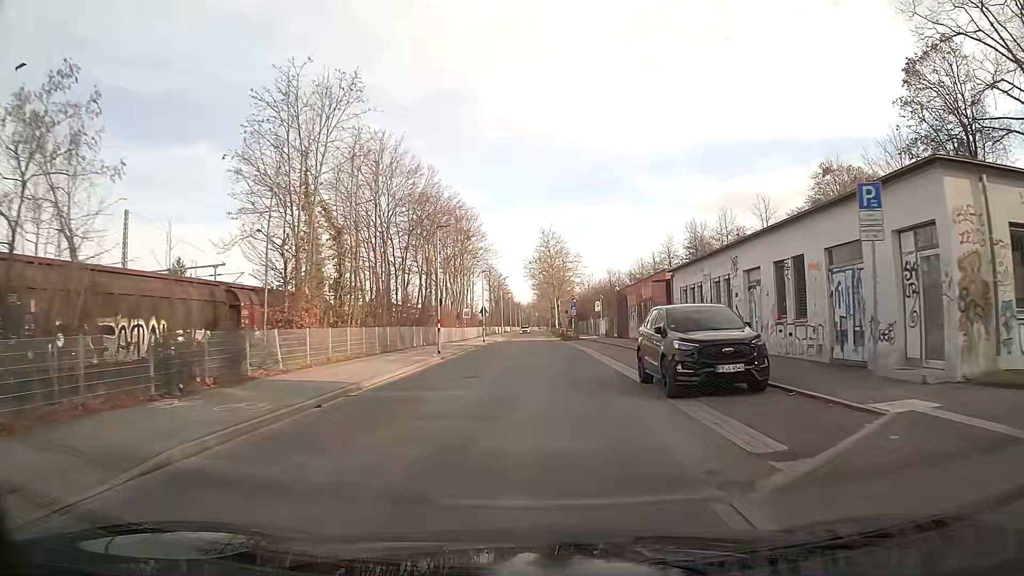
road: tertiary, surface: asphalt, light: Day
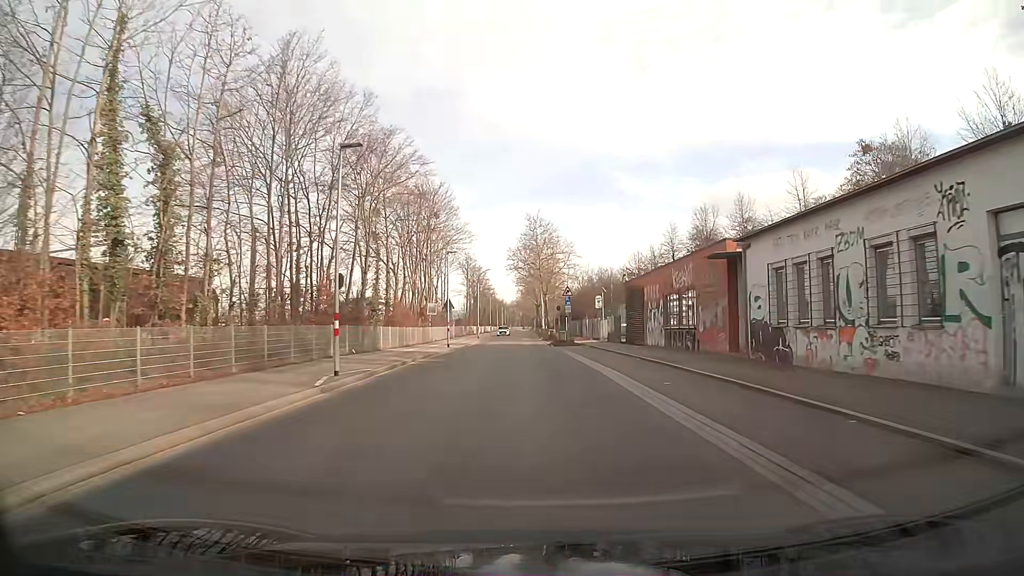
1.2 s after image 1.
(+0.3, +15.0) m; +2°
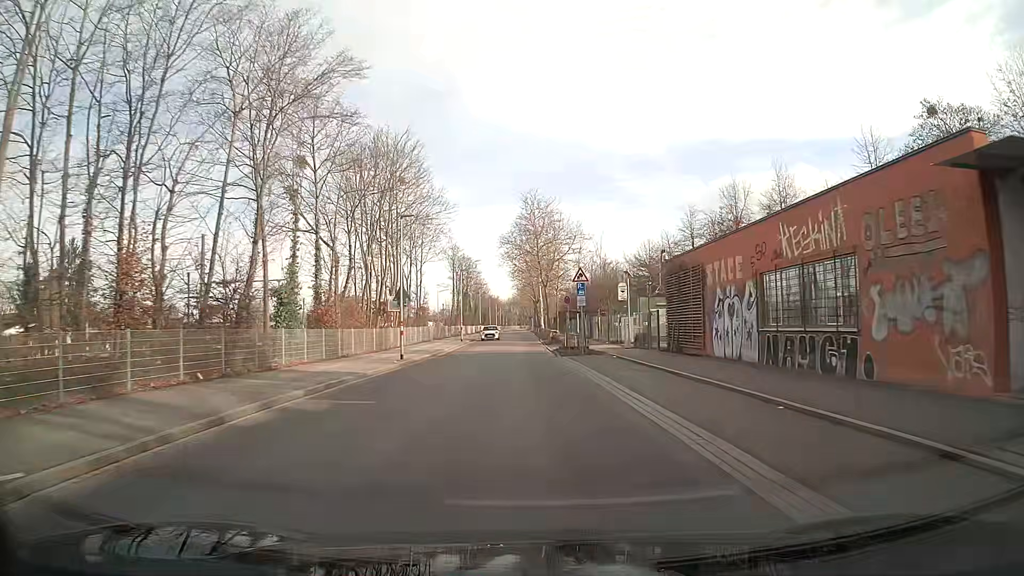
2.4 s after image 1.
(0.0, +15.0) m; 0°
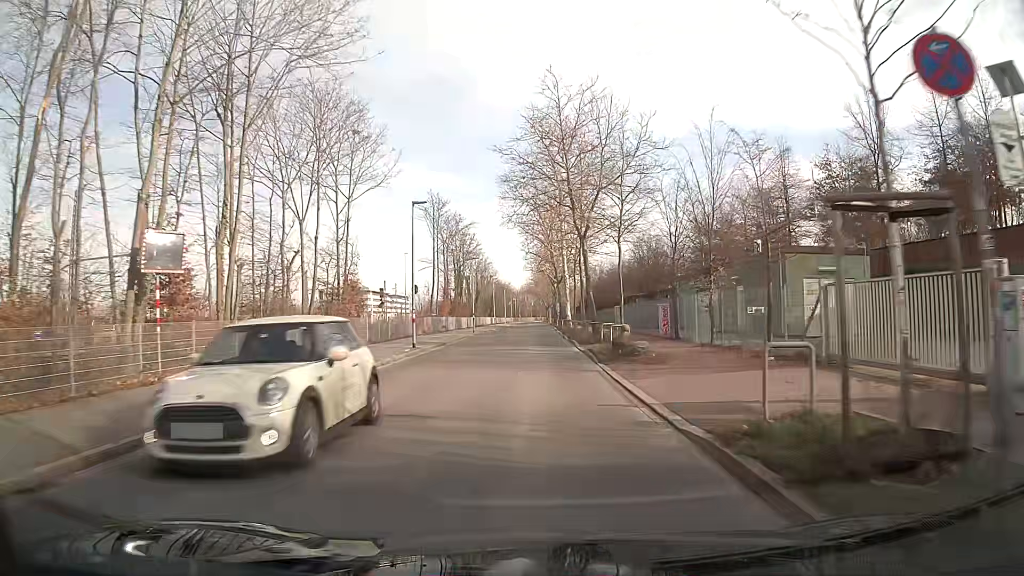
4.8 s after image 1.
(-0.2, +30.1) m; -1°
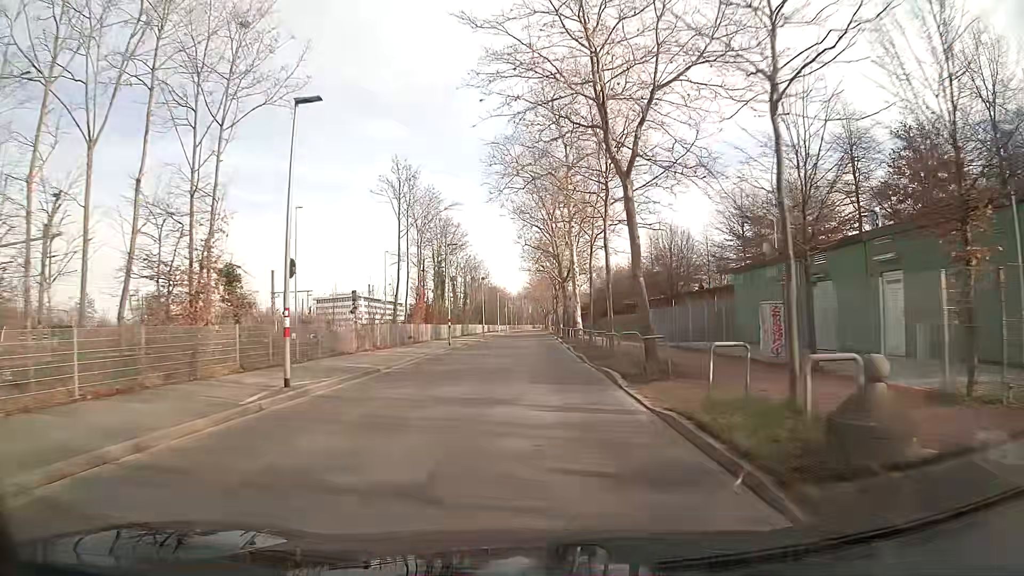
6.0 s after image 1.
(0.0, +15.0) m; 0°
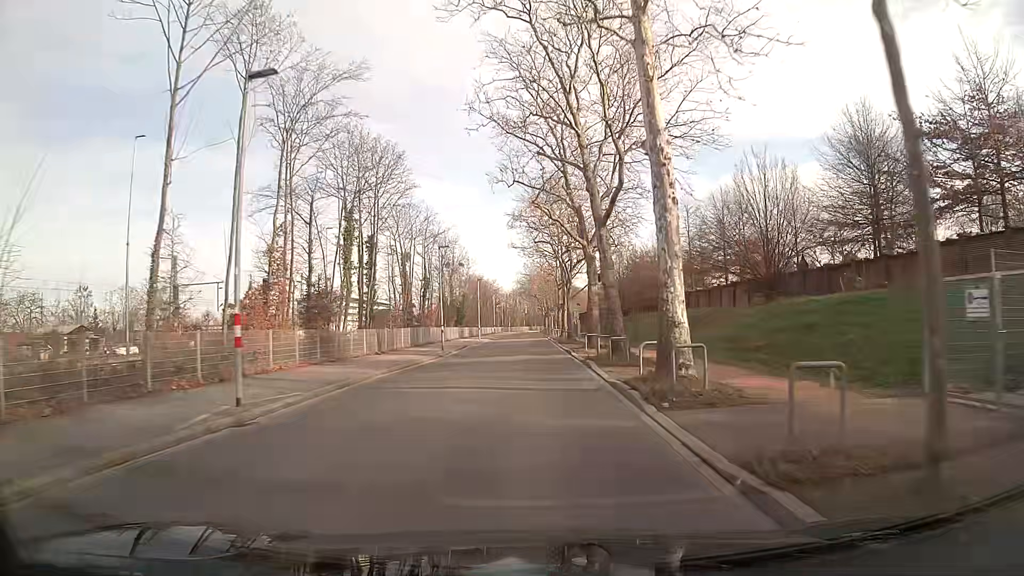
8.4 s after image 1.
(+0.1, +29.7) m; 0°
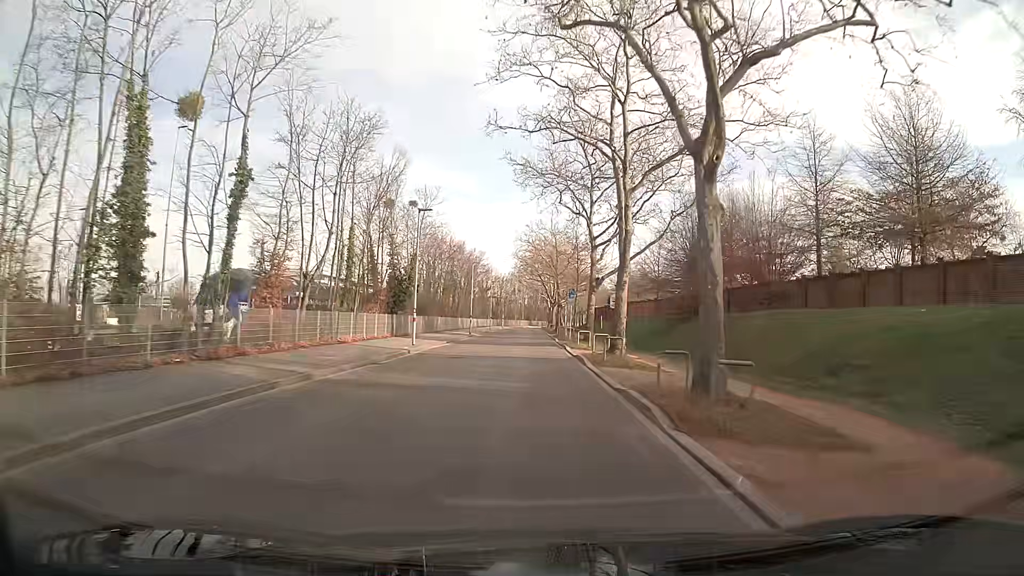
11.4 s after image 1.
(0.0, +37.5) m; 0°
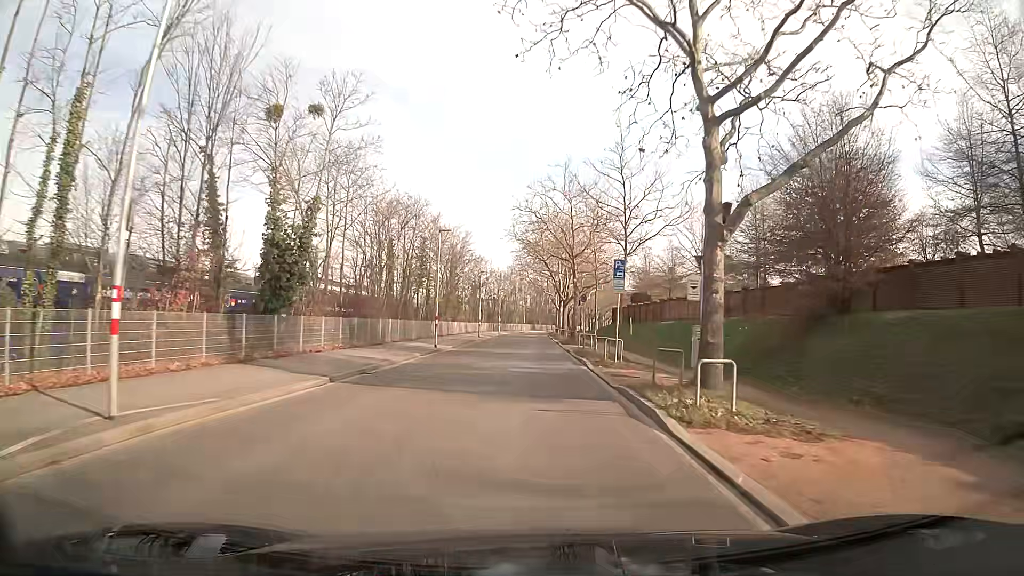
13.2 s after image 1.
(-0.1, +22.6) m; 0°
(0, +10) (0, +20) (0, +30) (0, +40) (0, +50) (0, +60) (+1, +70) (+1, +80) (+1, +90) (+1, +100) m
